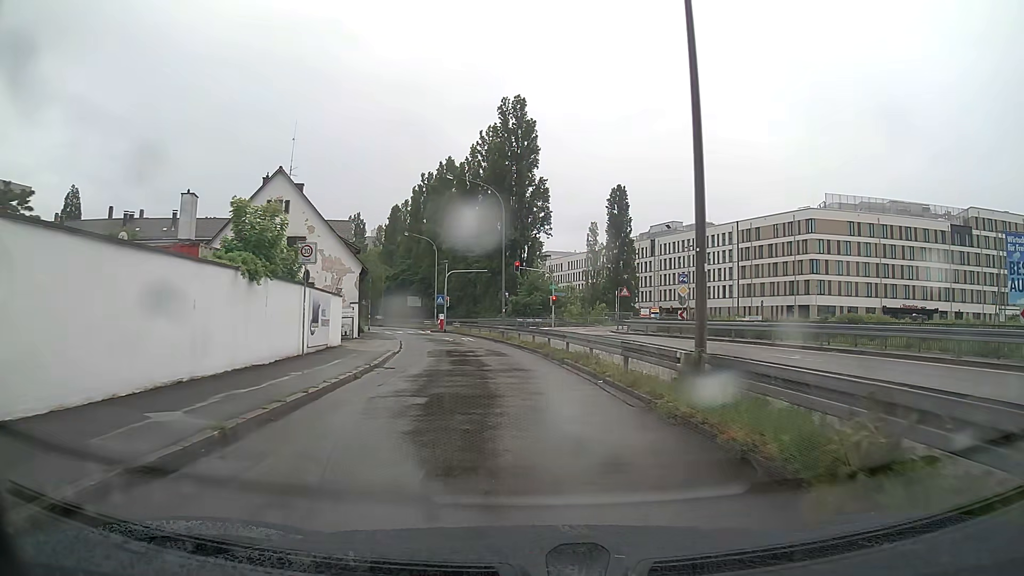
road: residential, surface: asphalt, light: Day
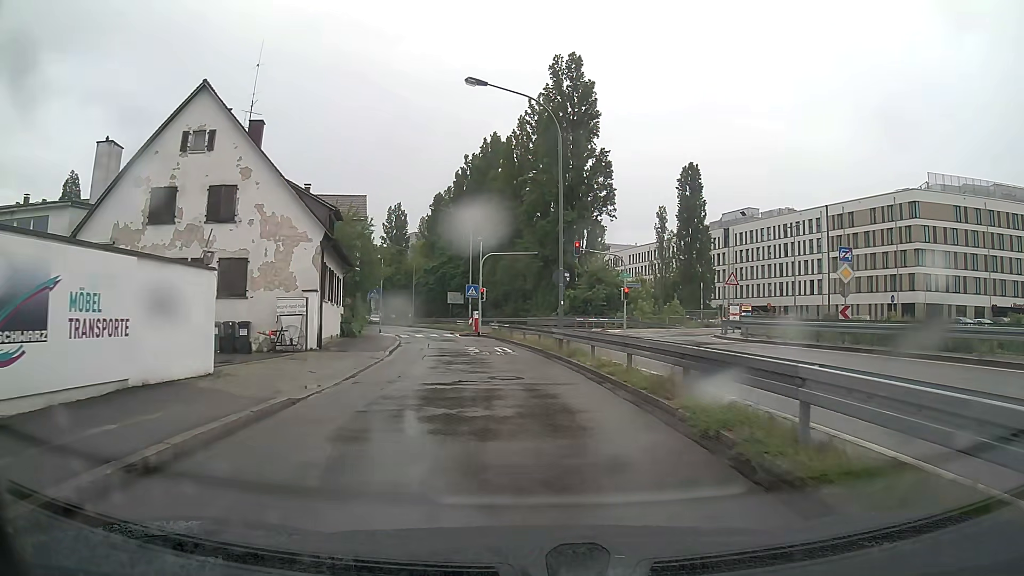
(-0.6, +16.1) m; -4°
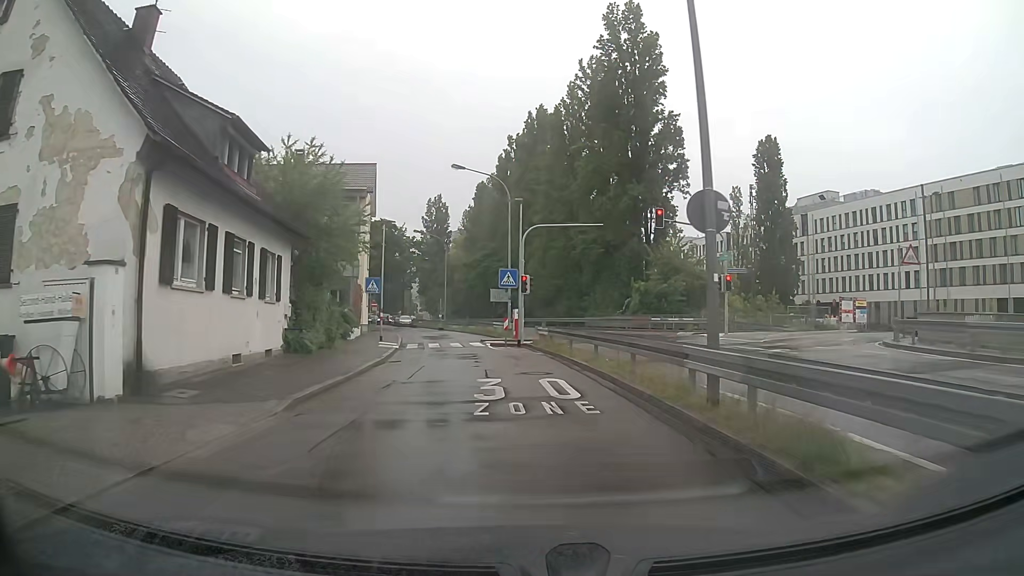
(-0.6, +14.4) m; -4°
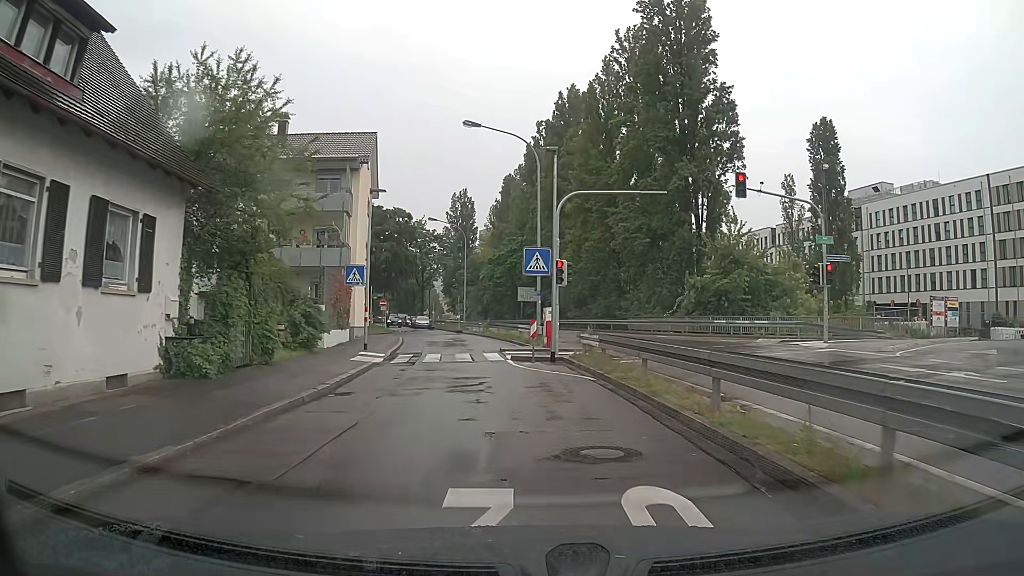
(-0.2, +9.1) m; -2°
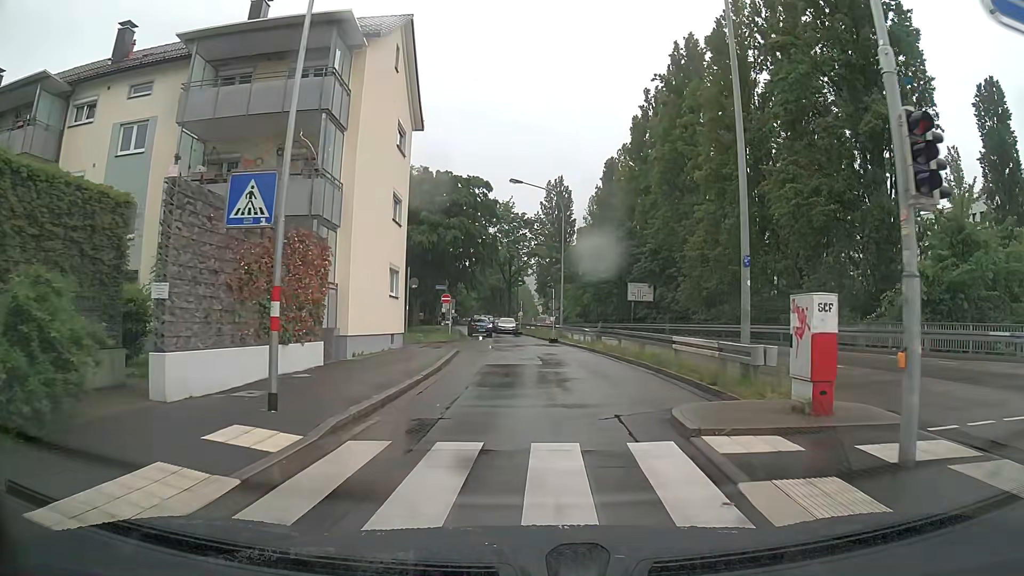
(-1.7, +17.2) m; -9°
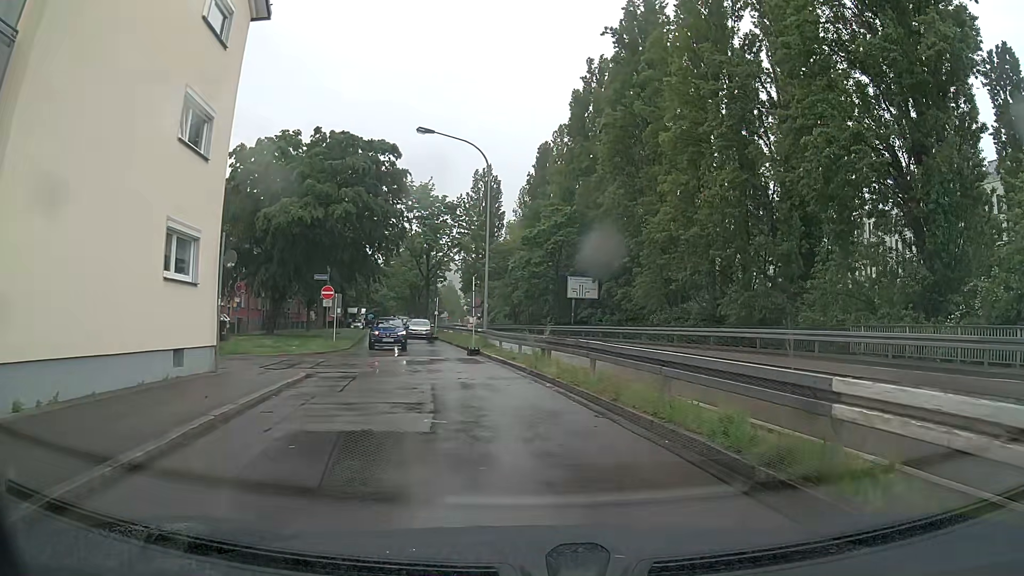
(+0.6, +11.6) m; +6°
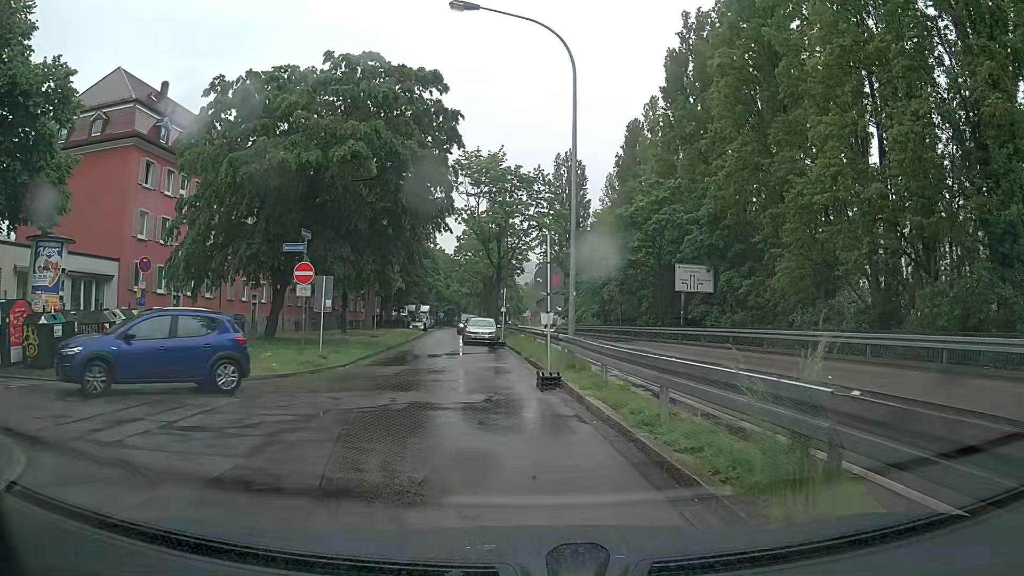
(-0.6, +12.6) m; -8°
